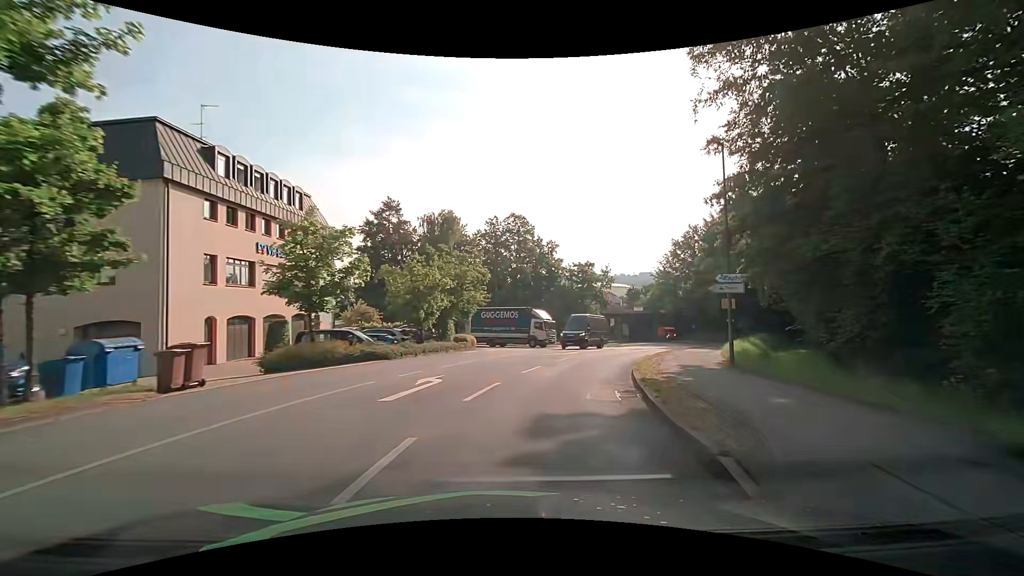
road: unclassified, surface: asphalt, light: Day
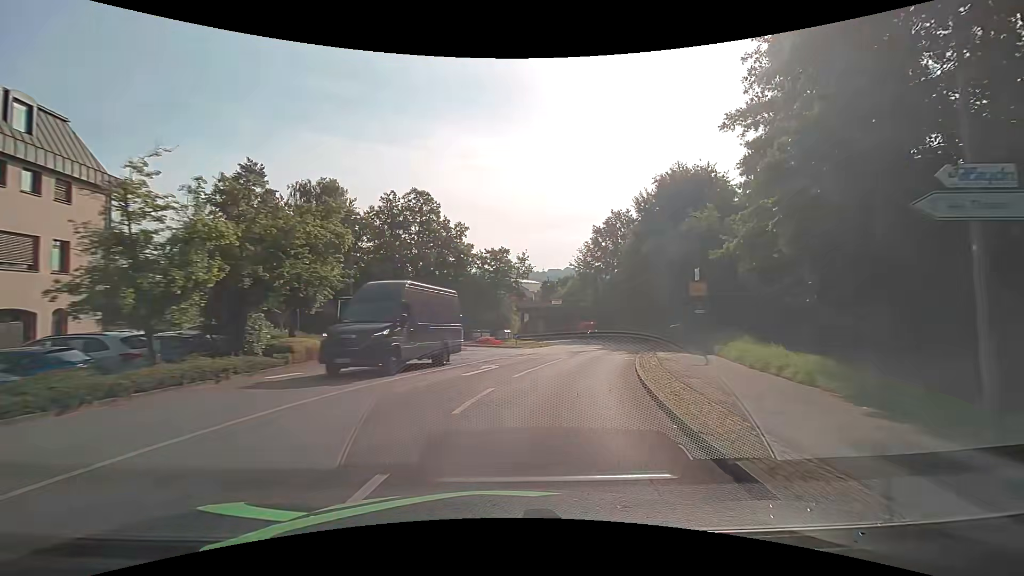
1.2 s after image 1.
(+1.1, +13.3) m; +10°
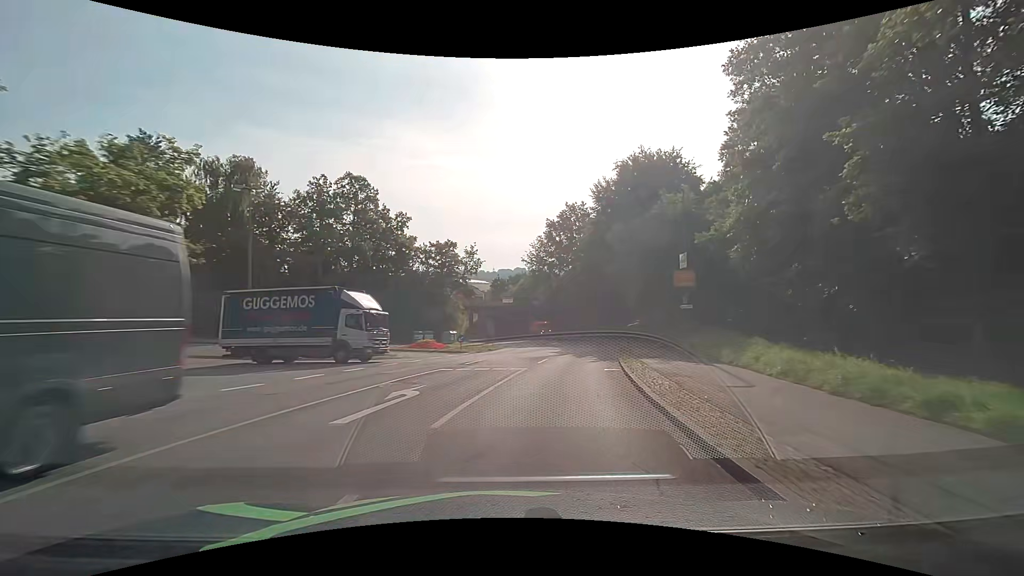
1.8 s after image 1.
(+0.3, +6.7) m; +6°
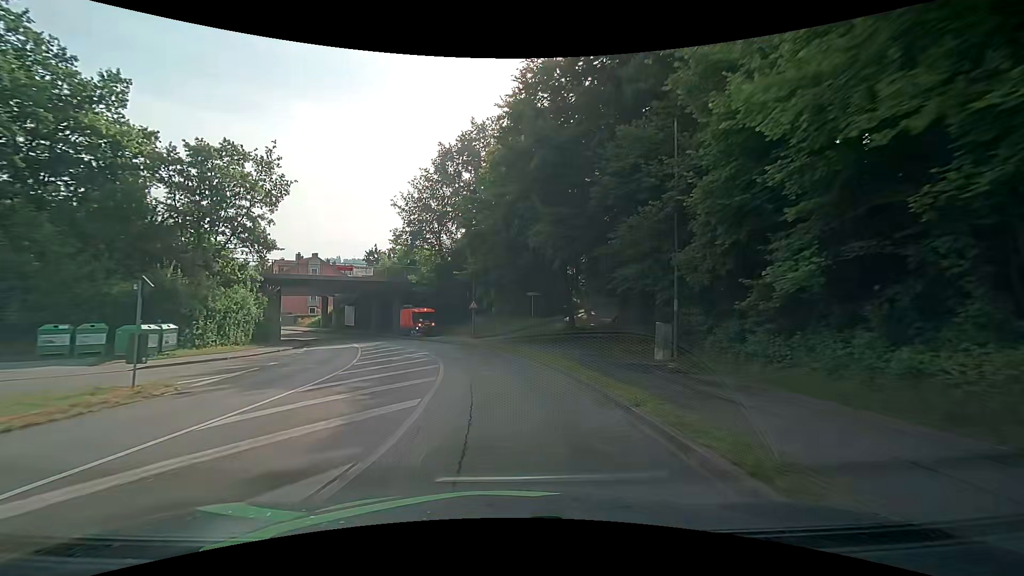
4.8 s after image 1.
(+5.1, +34.2) m; +11°
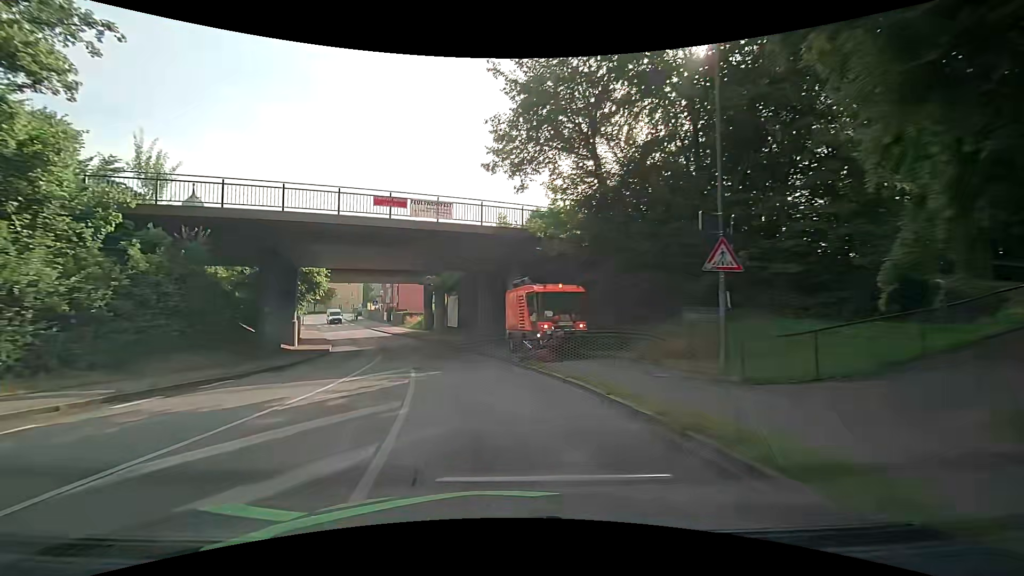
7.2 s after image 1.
(-3.4, +28.7) m; -17°
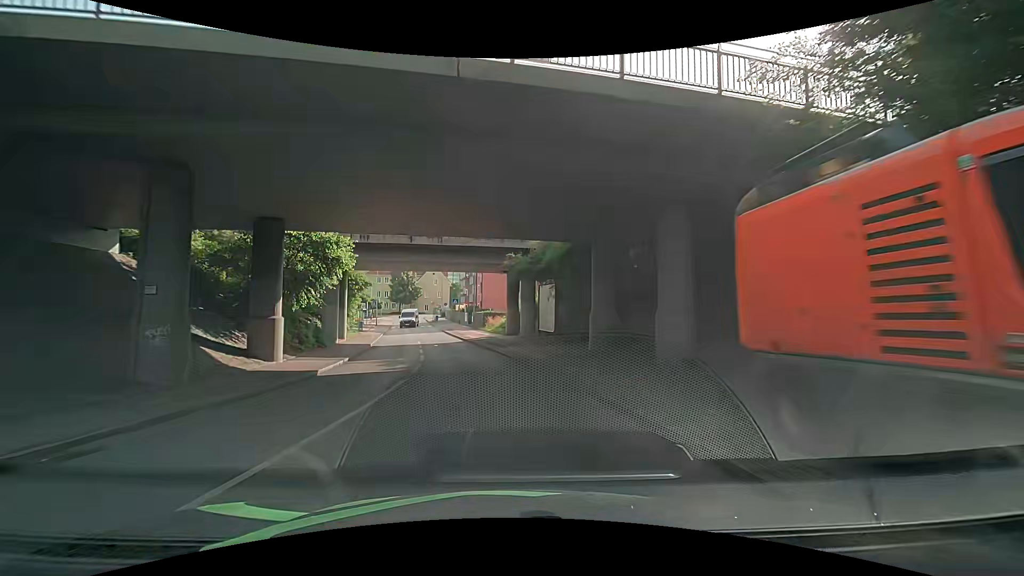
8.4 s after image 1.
(-1.5, +14.4) m; -11°
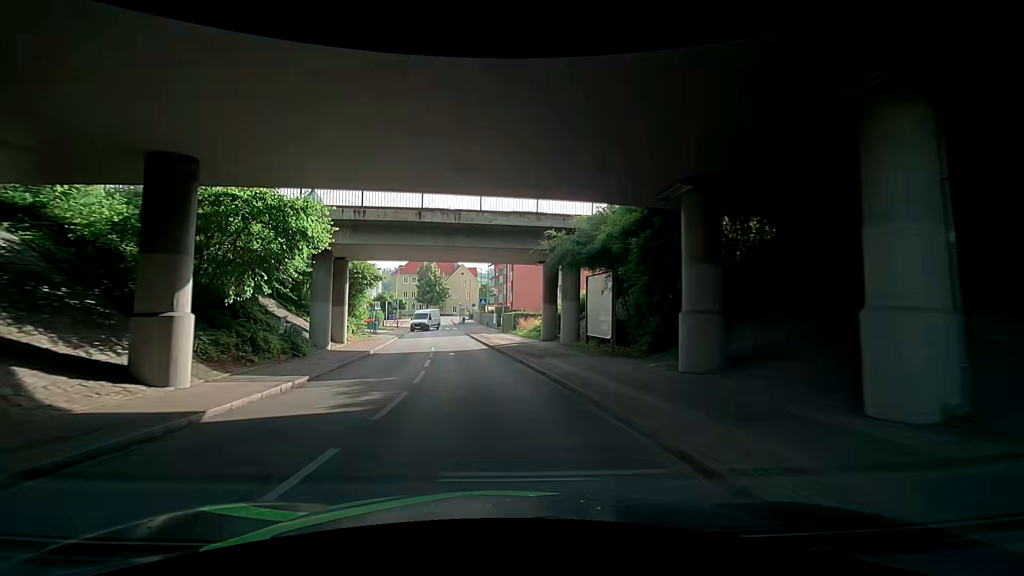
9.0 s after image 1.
(-0.2, +7.1) m; -4°
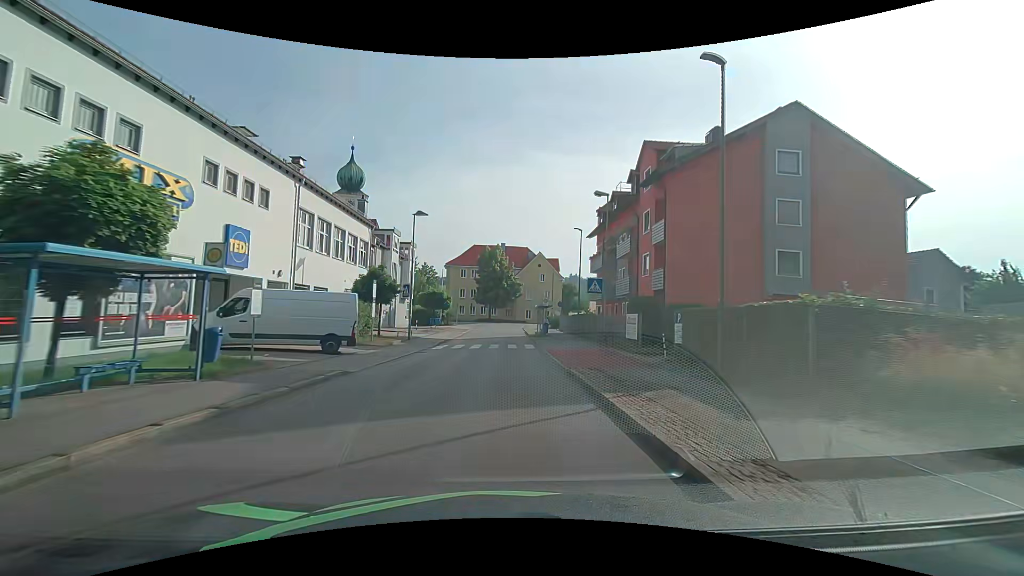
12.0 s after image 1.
(-0.9, +35.6) m; -7°
(0, +10) (0, +20) (-1, +30) (-1, +40) (-1, +50) (-1, +60) (-1, +70) (+4, +79) (+12, +84) (+22, +85) m
